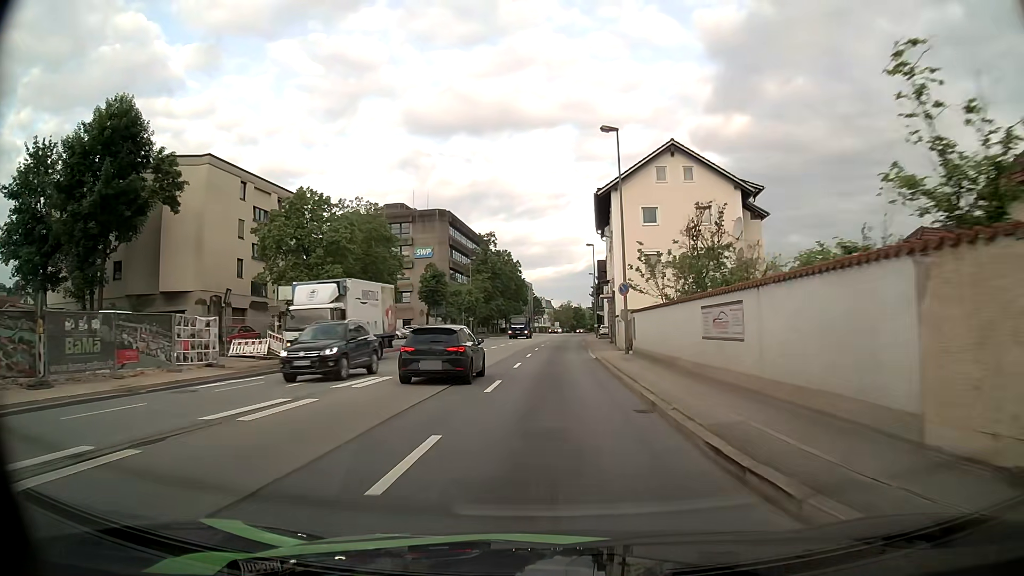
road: primary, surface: asphalt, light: Day
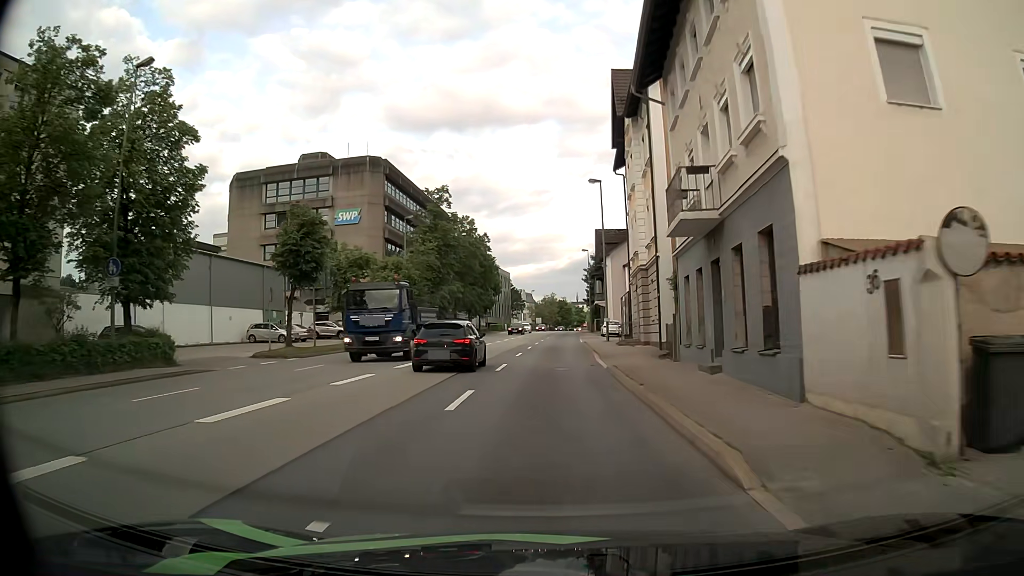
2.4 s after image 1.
(+0.3, +31.0) m; +1°
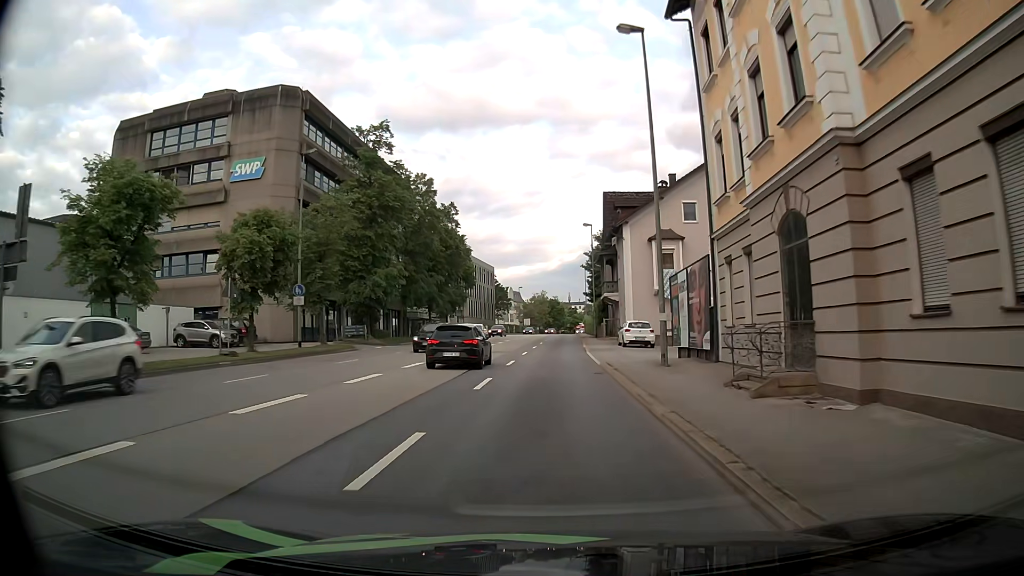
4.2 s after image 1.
(+0.2, +22.9) m; +1°
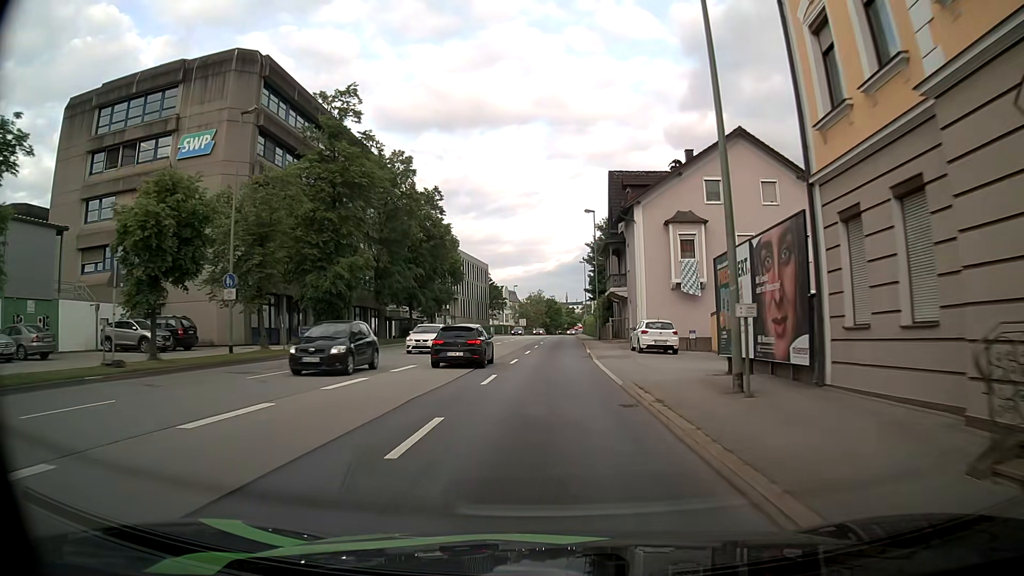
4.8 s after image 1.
(0.0, +7.6) m; 0°
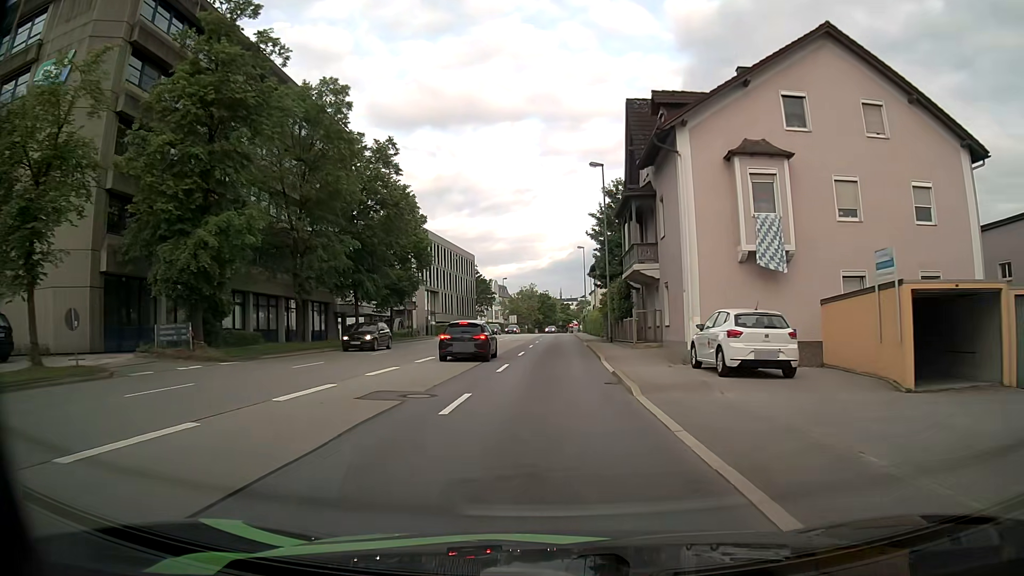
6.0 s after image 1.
(+0.1, +14.7) m; 0°
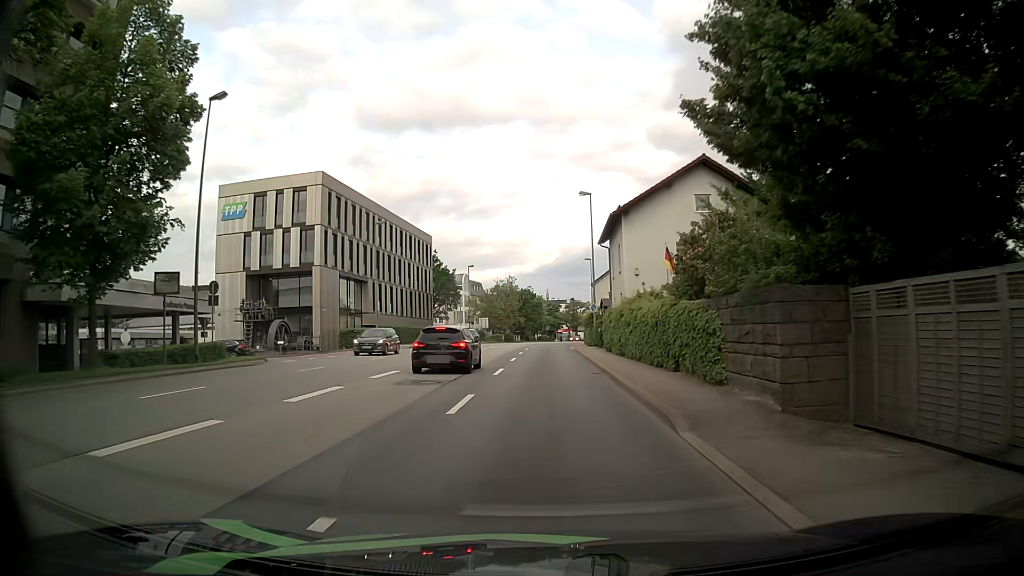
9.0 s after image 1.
(+0.4, +35.2) m; +1°
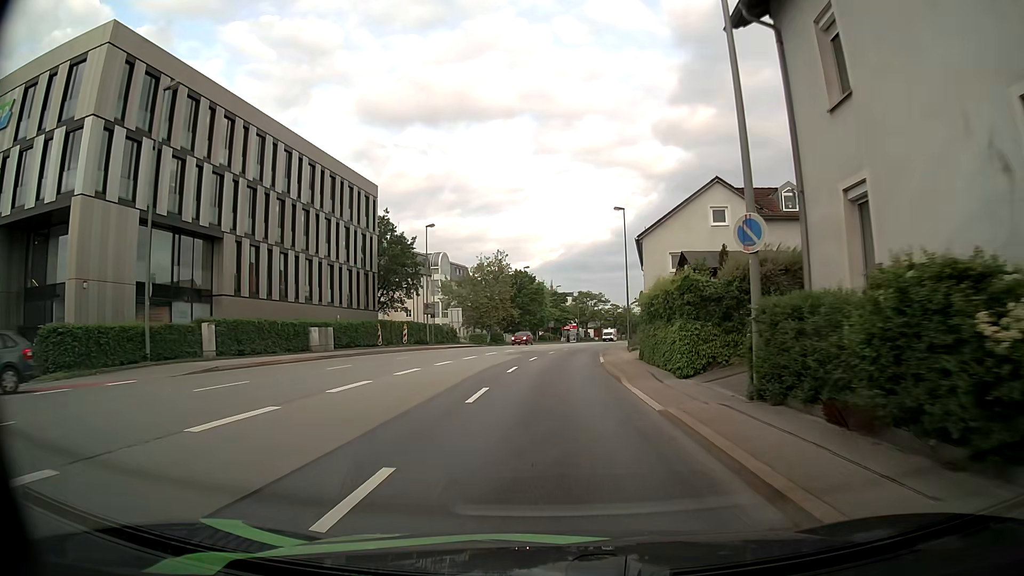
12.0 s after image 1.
(0.0, +34.2) m; 0°
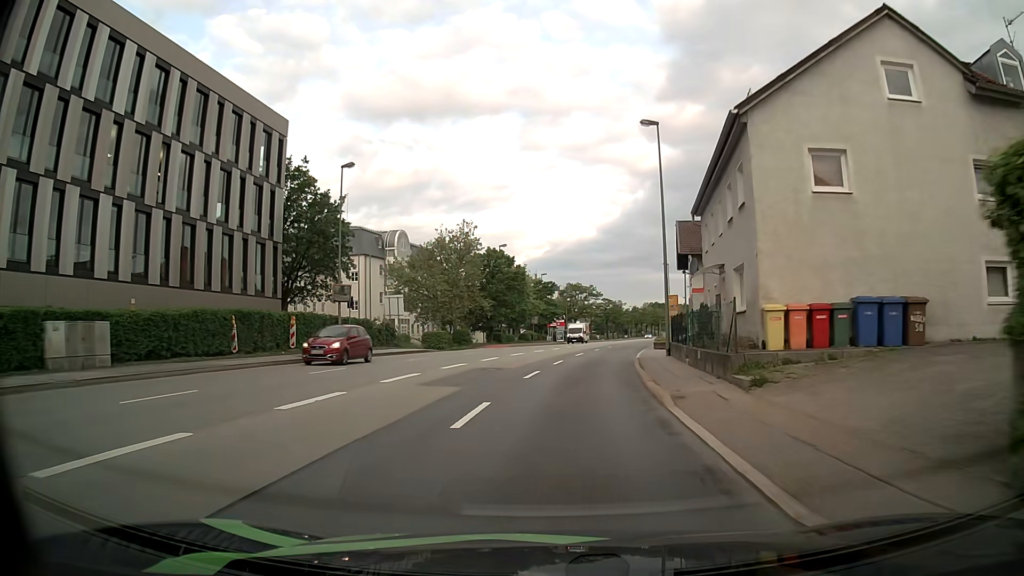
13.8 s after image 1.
(0.0, +21.2) m; +1°
